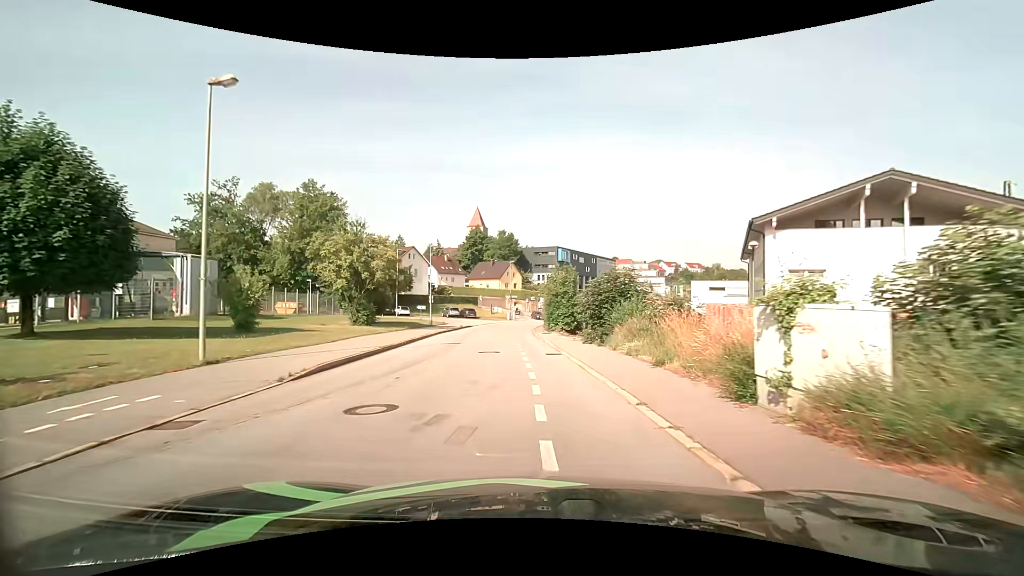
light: Day
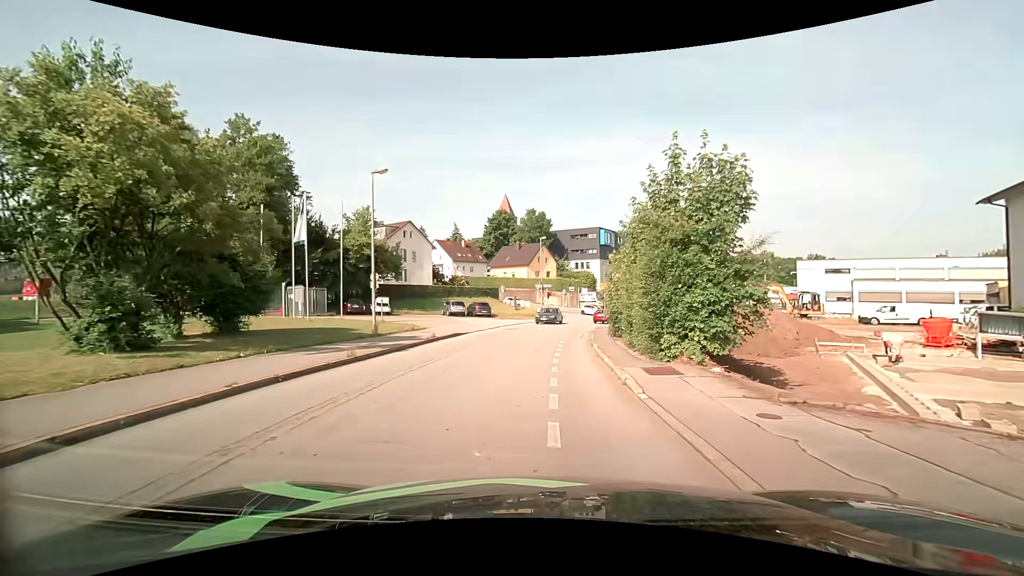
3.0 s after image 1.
(-1.1, +25.5) m; -4°
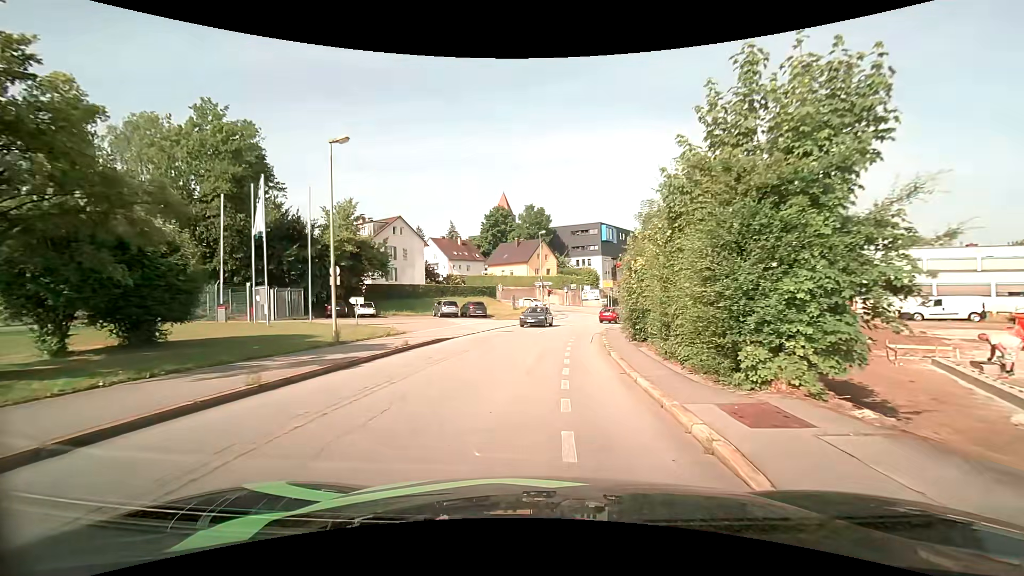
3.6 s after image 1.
(0.0, +4.5) m; -1°
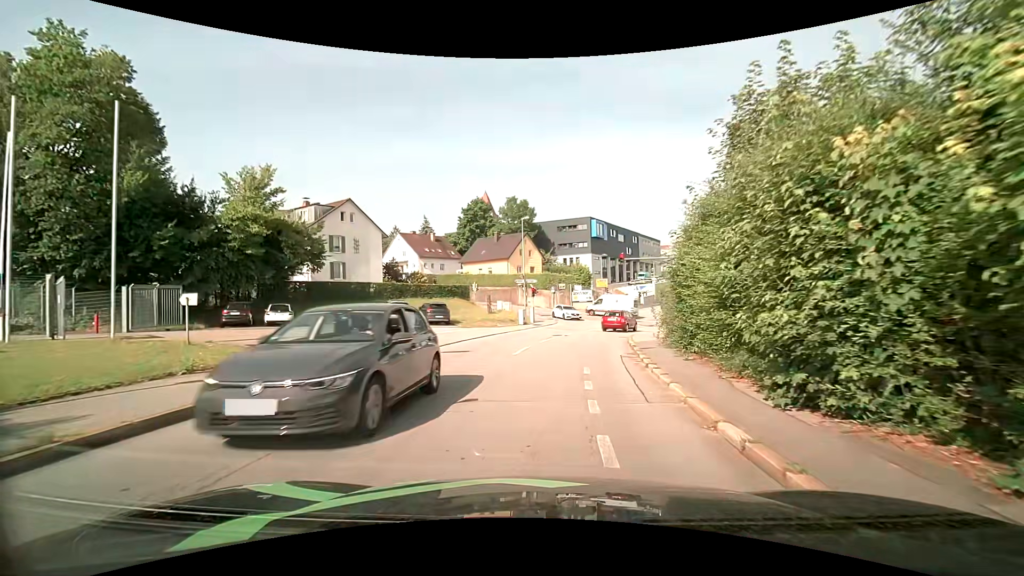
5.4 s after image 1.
(+0.2, +12.2) m; +2°
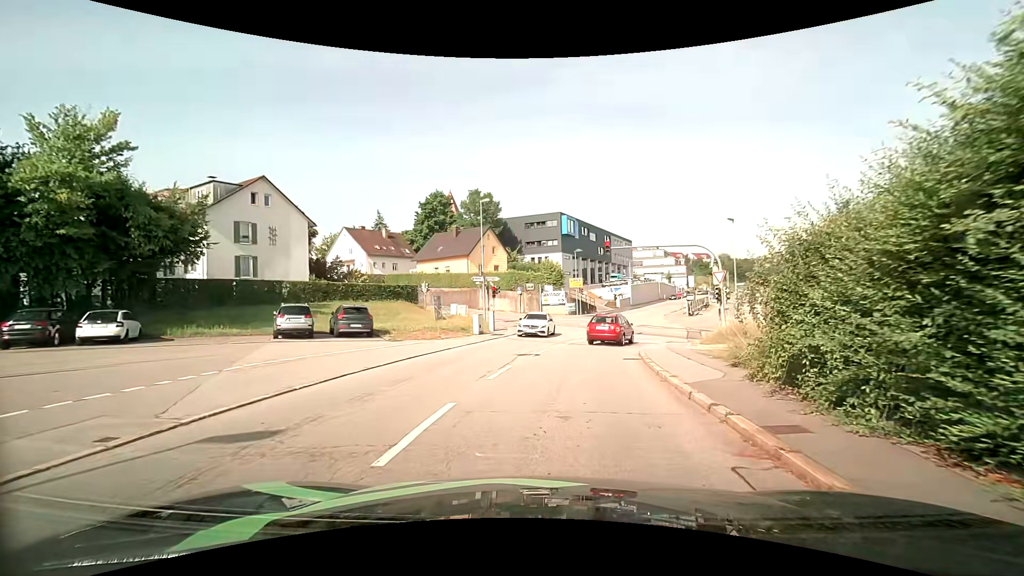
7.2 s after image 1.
(+0.3, +10.1) m; +4°
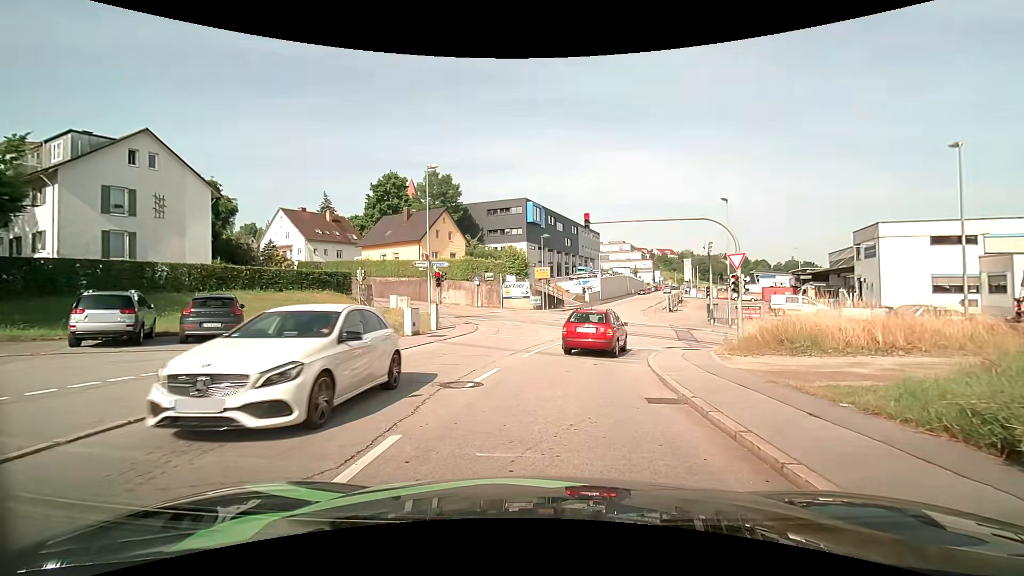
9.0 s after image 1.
(+0.3, +7.9) m; +4°
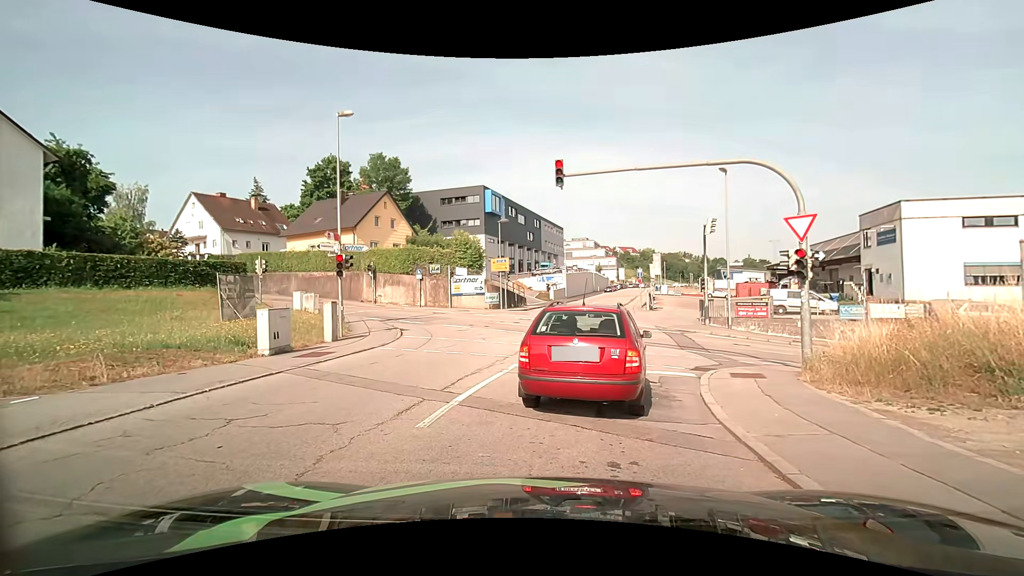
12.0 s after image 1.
(+0.4, +8.5) m; +6°
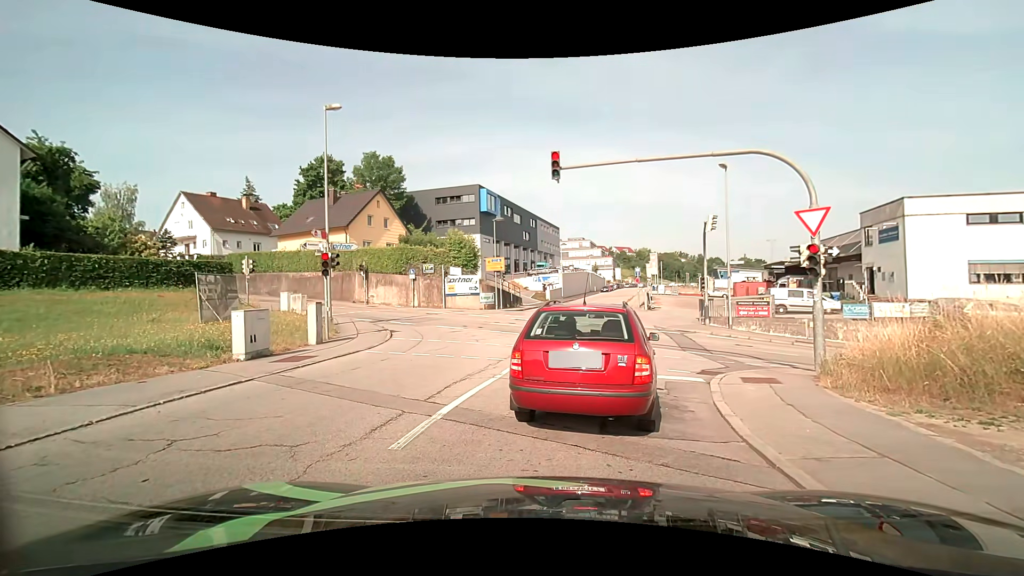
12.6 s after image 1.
(0.0, +0.8) m; +1°
(0, +10) (+1, +20) (+2, +30) (+3, +40) (+5, +50) (+7, +59) (+9, +69) (+11, +79) (+13, +89) (+15, +99) m
